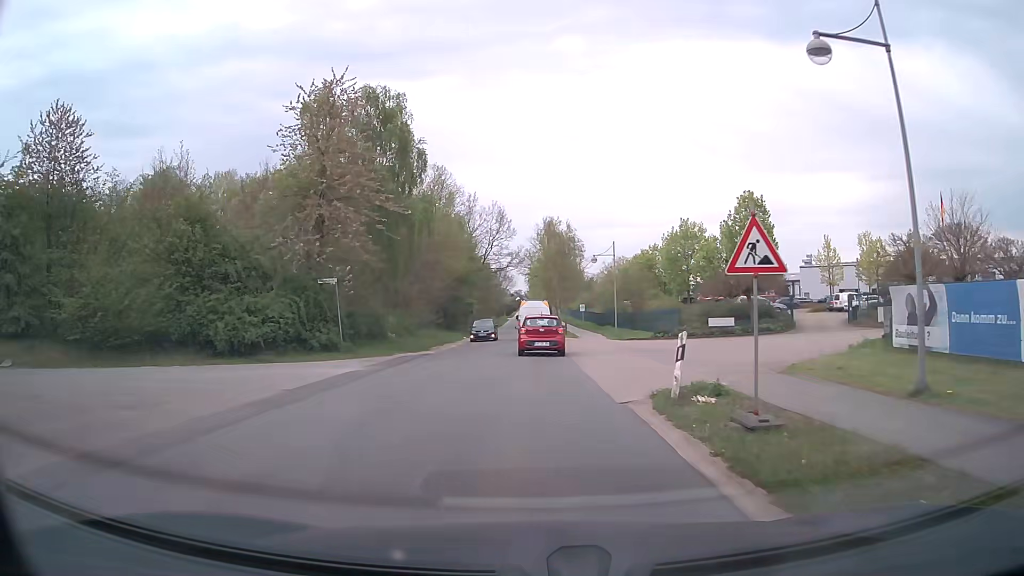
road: tertiary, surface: asphalt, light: Day
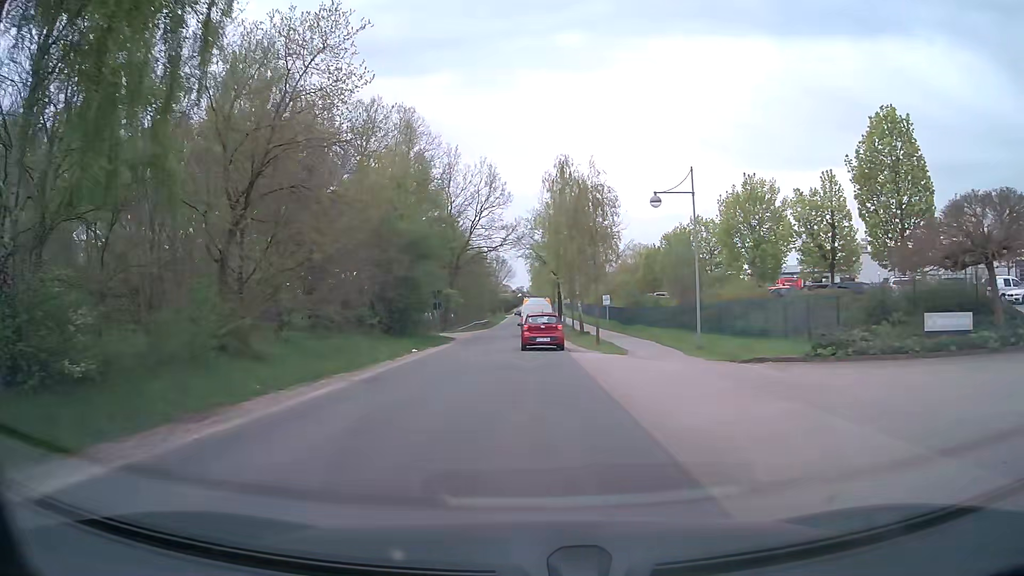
(-0.2, +24.9) m; 0°
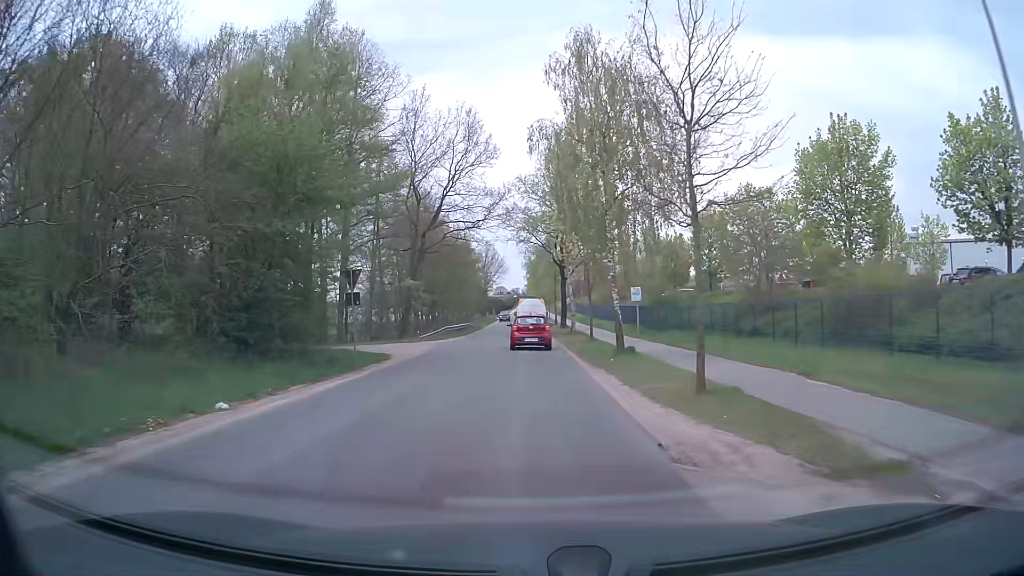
(+0.1, +19.4) m; 0°
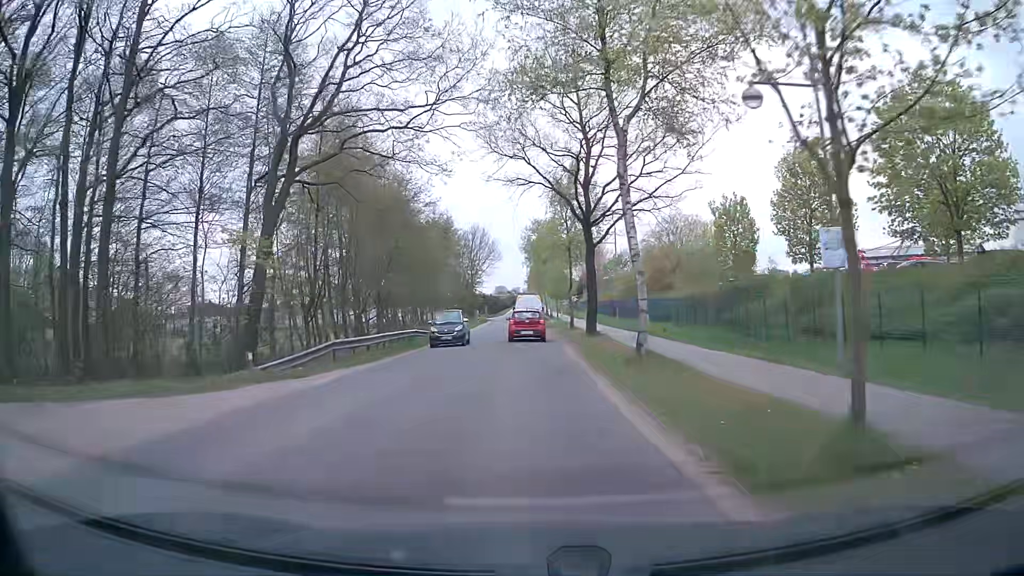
(0.0, +27.0) m; +1°
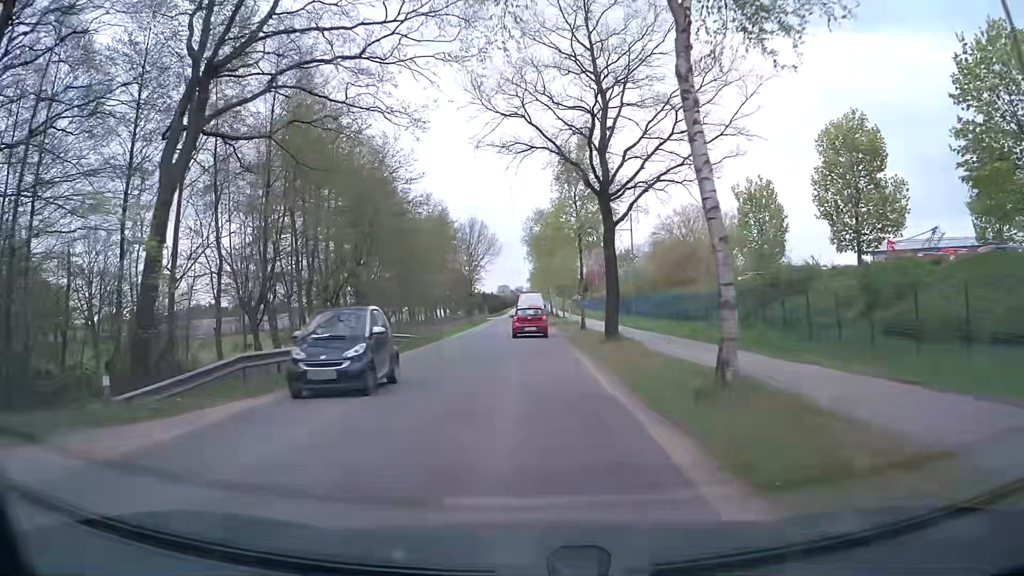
(-0.1, +7.0) m; -1°
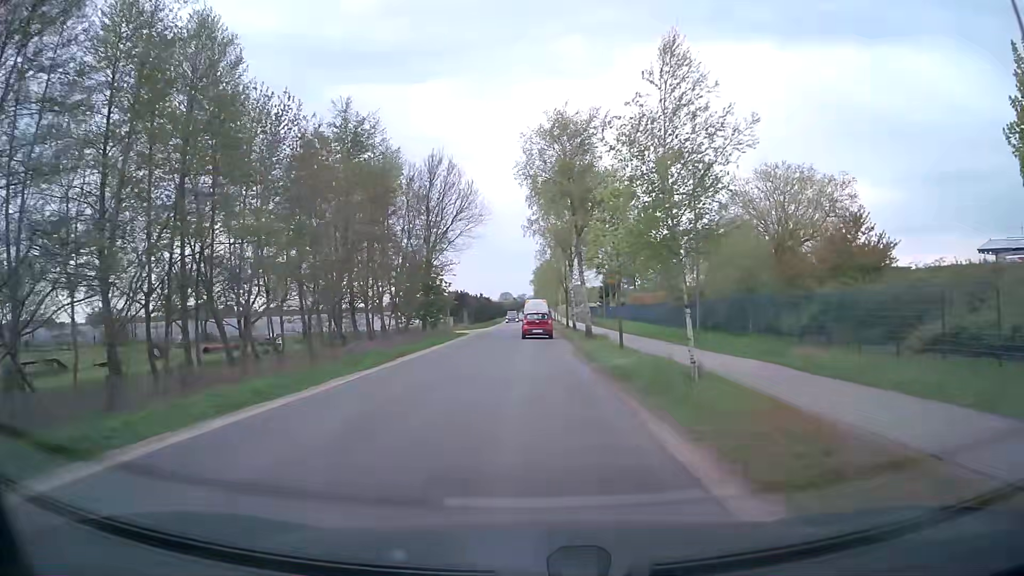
(-0.2, +36.6) m; 0°
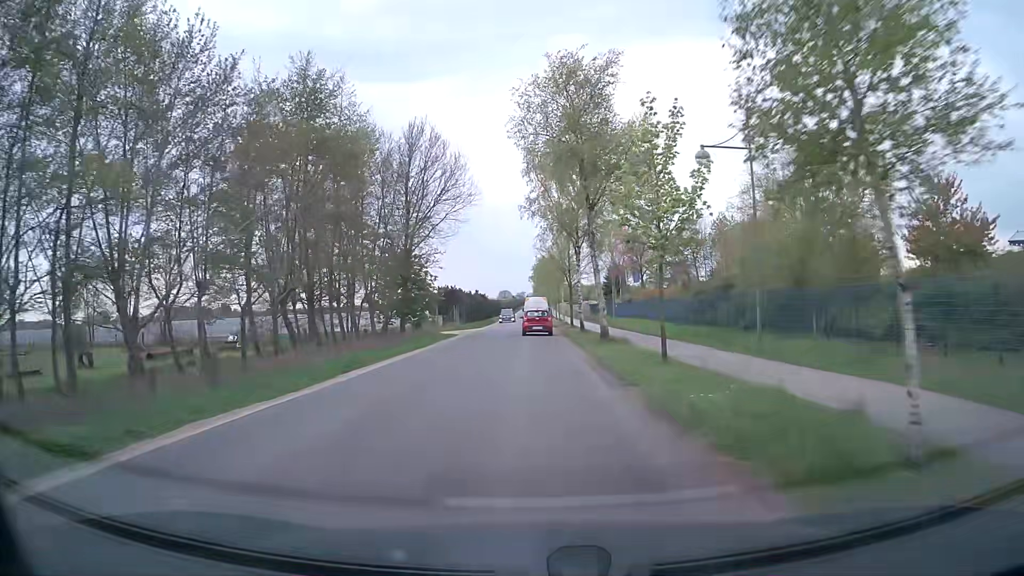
(0.0, +7.6) m; 0°
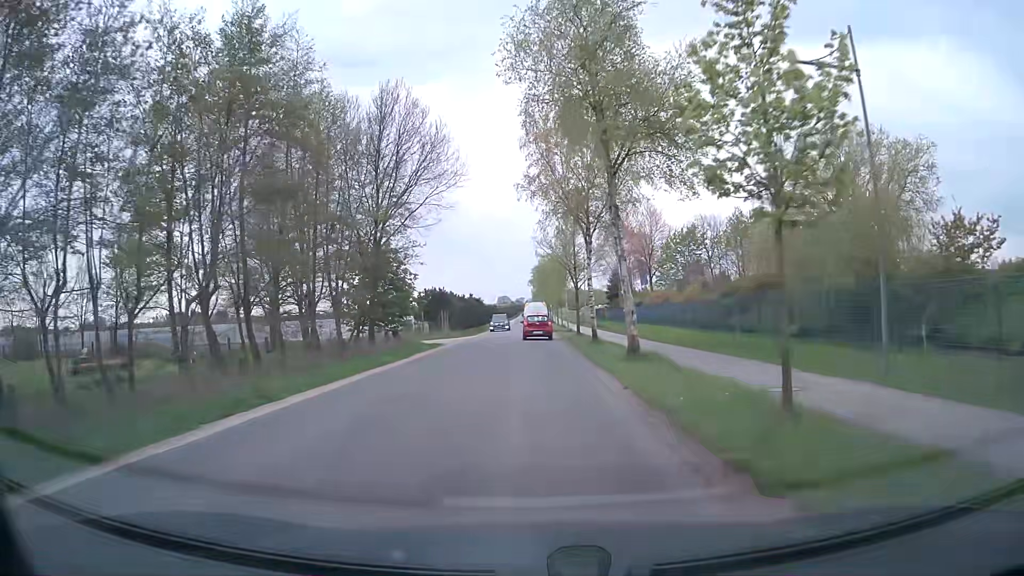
(0.0, +7.6) m; 0°
(0, +10) (0, +20) (0, +30) (0, +40) (0, +50) (0, +60) (0, +70) (0, +80) (+1, +90) (+1, +100) m
